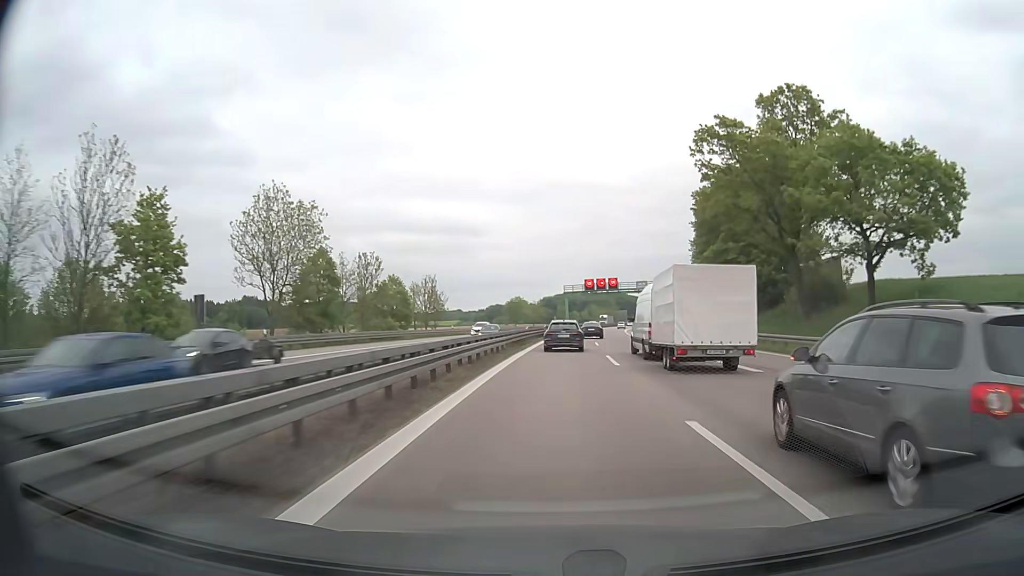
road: motorway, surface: asphalt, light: Day
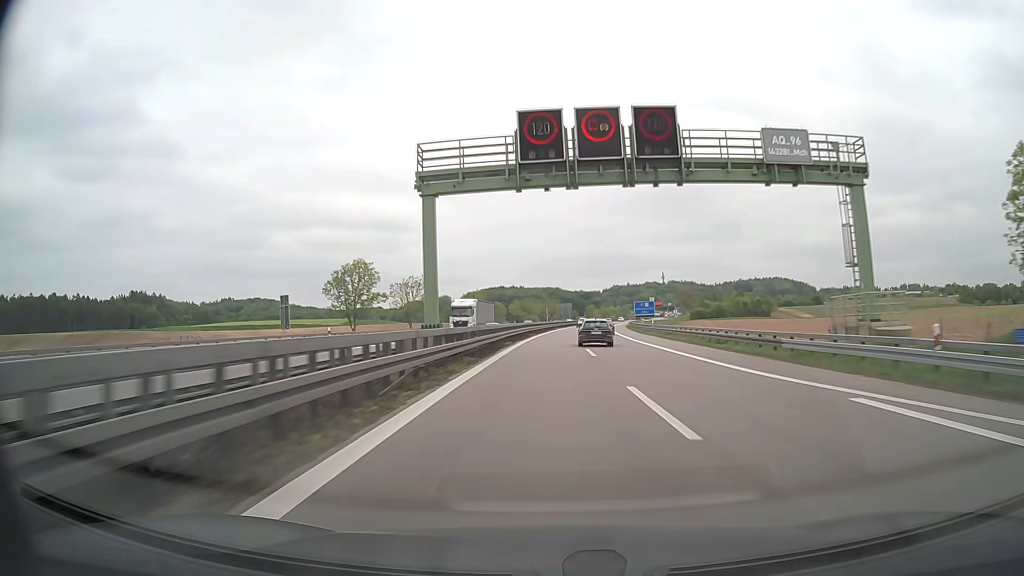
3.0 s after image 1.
(+4.6, +86.1) m; +6°
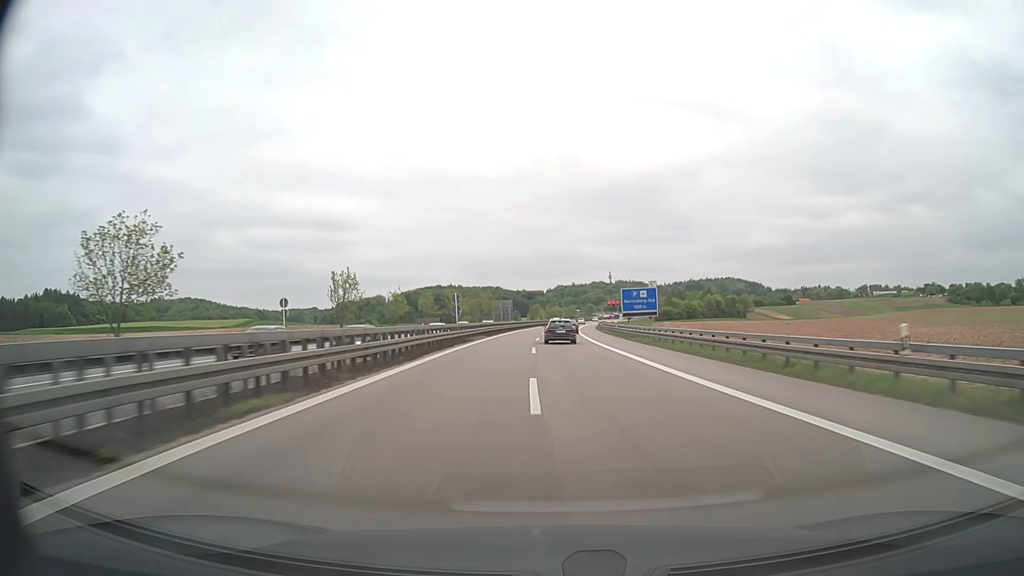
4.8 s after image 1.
(+2.5, +52.0) m; +5°
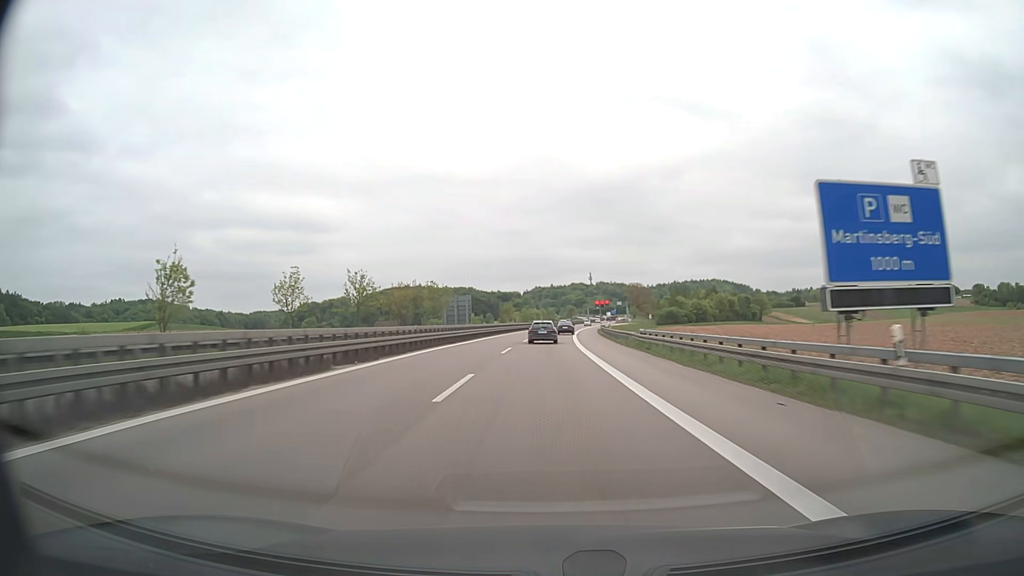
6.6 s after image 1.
(+1.0, +52.8) m; +2°
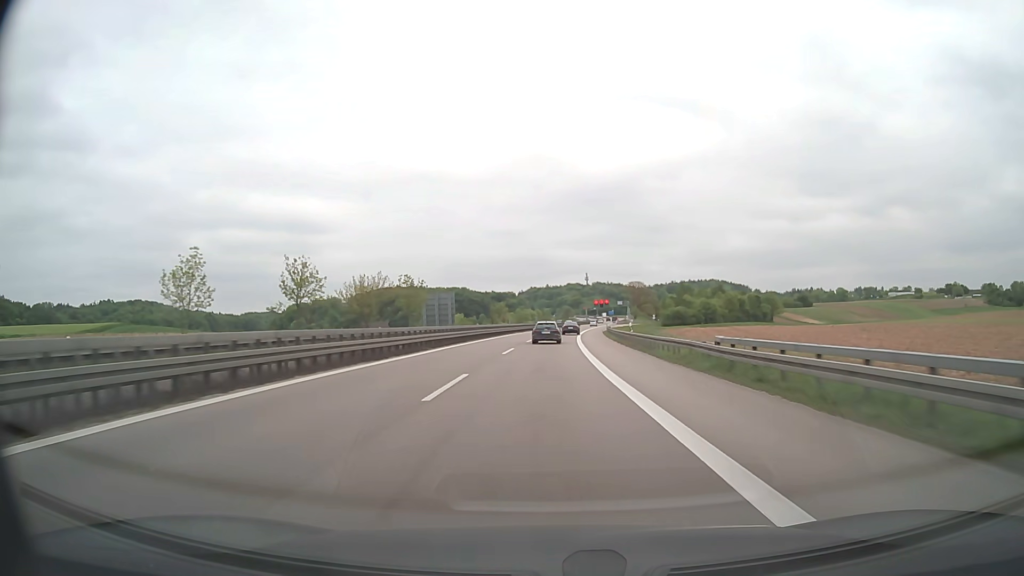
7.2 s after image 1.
(0.0, +17.9) m; 0°
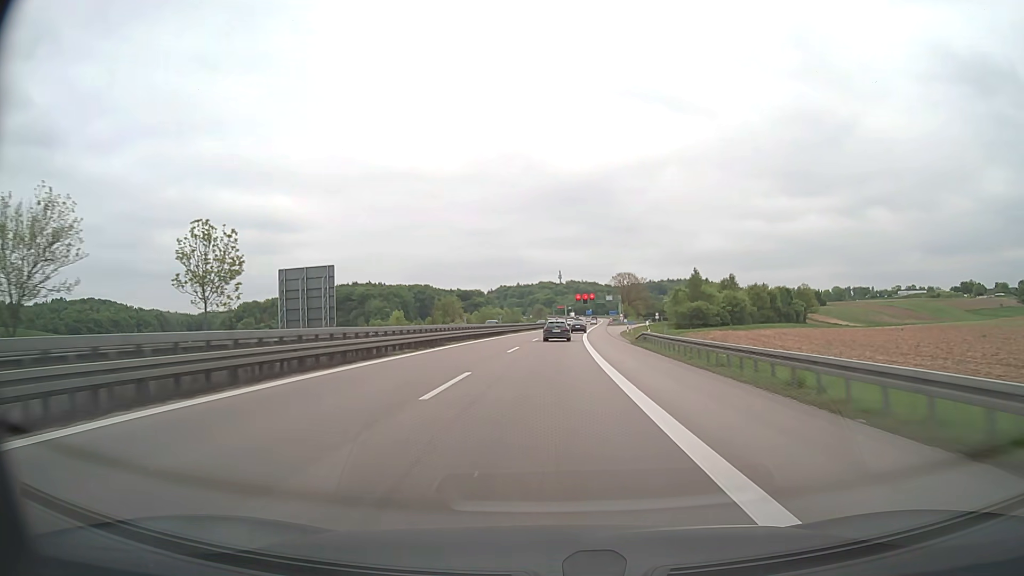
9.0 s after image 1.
(+0.9, +54.7) m; +2°
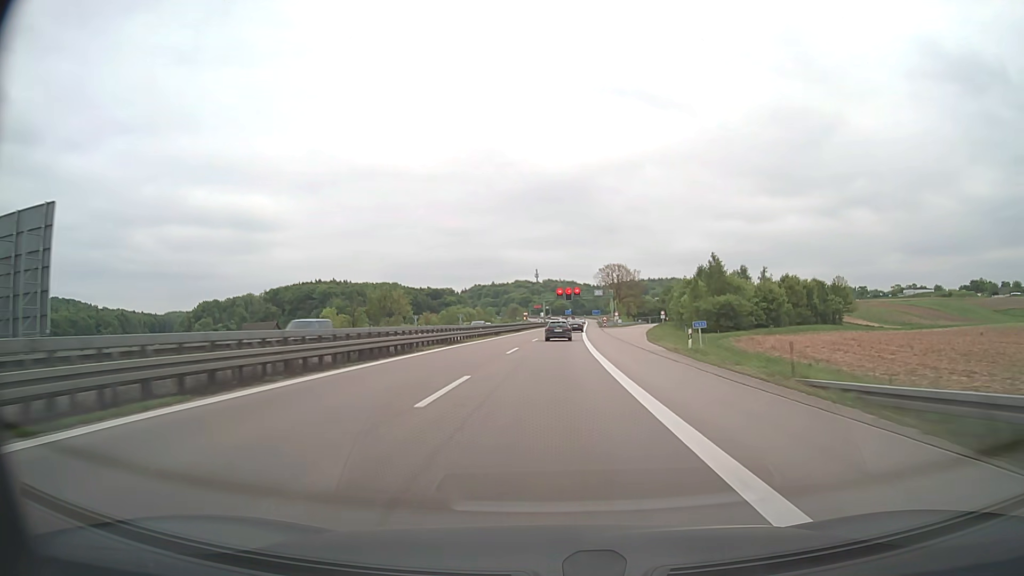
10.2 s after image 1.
(+0.6, +37.2) m; +2°
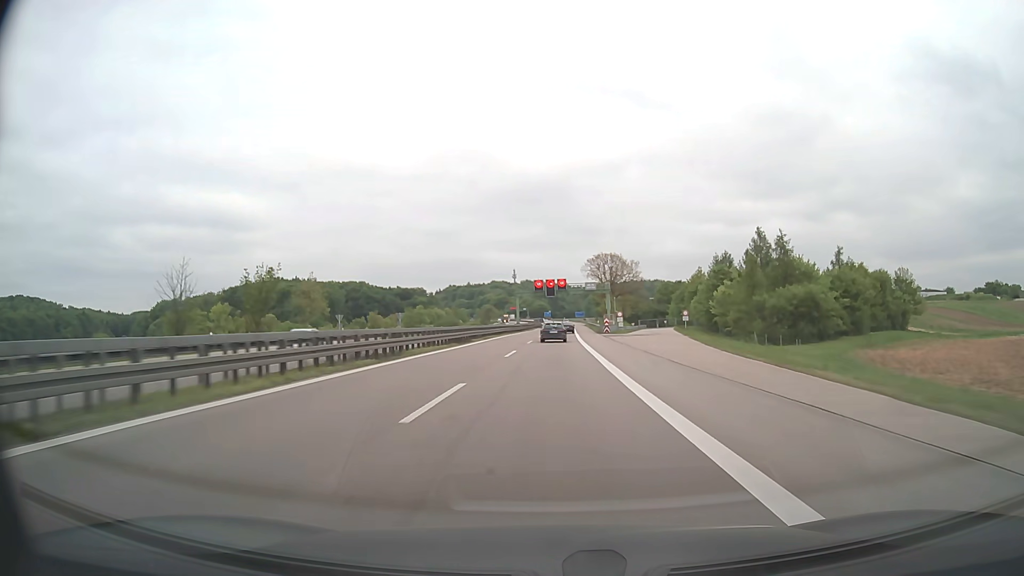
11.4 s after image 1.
(+0.6, +37.8) m; +2°
(0, +10) (0, +20) (0, +30) (0, +40) (+1, +50) (+1, +60) (+1, +70) (+2, +80) (+2, +90) (+2, +100) m
